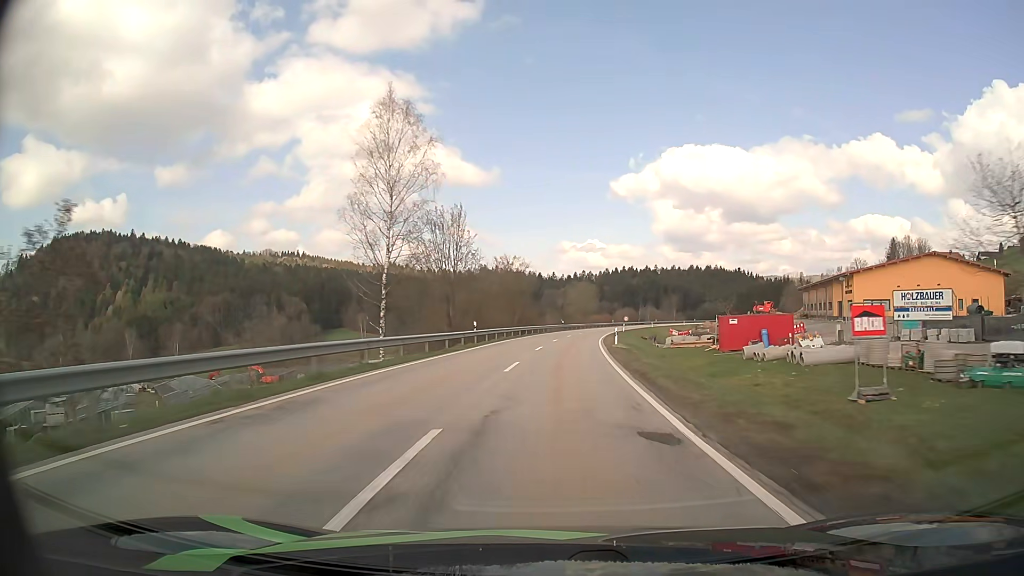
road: secondary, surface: asphalt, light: Day
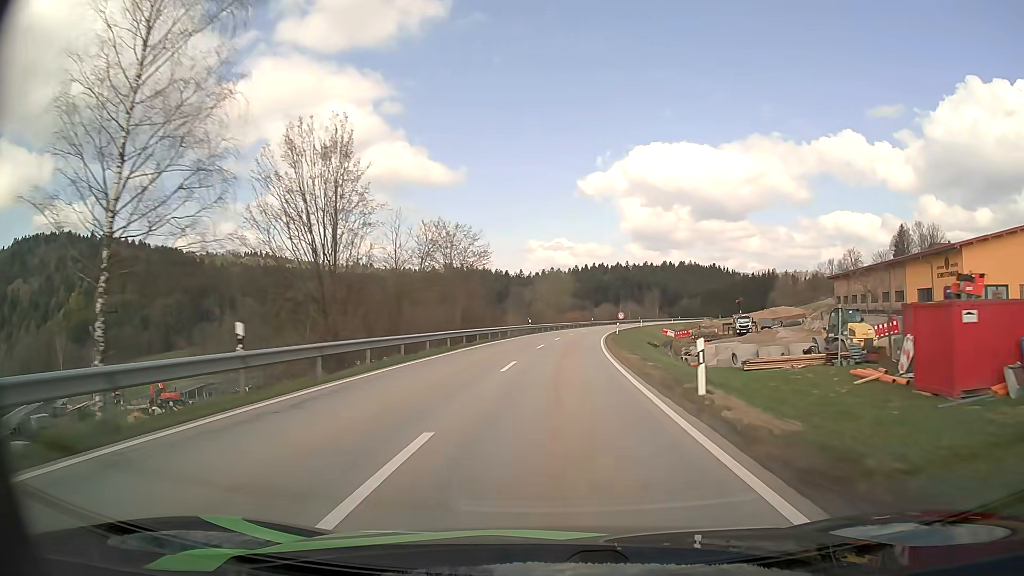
(+0.7, +27.4) m; +3°
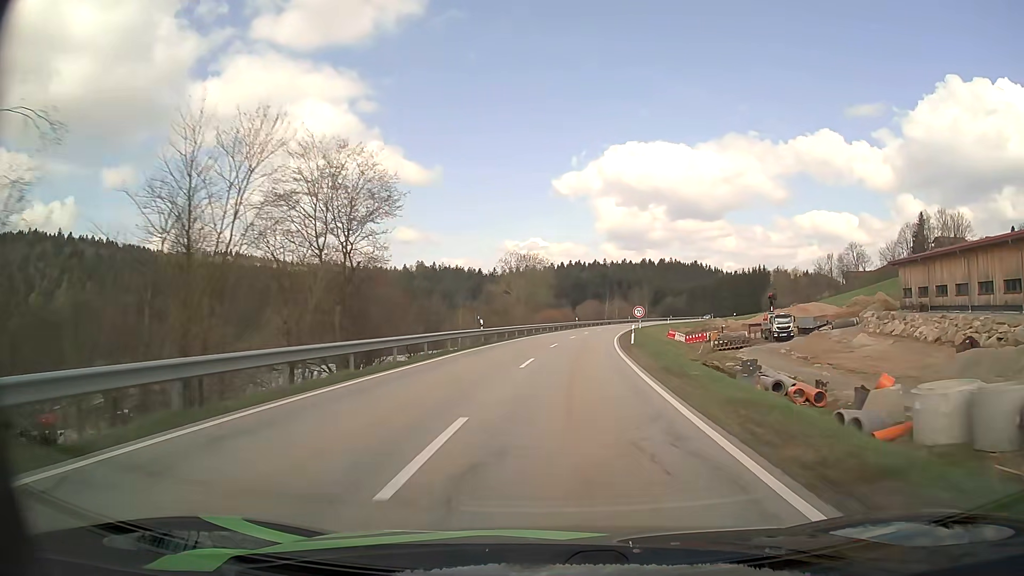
(+0.6, +26.4) m; +2°
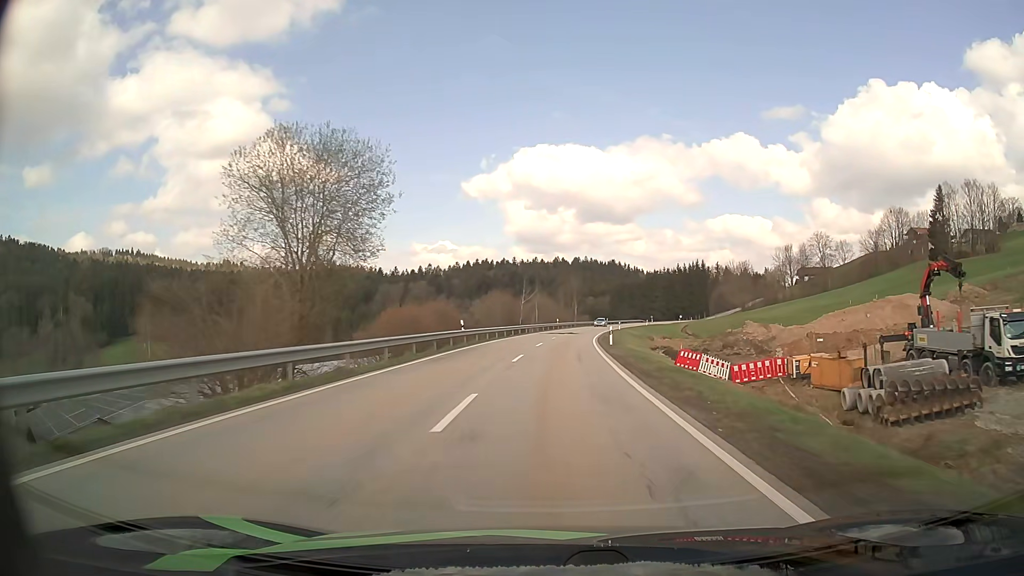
(+3.1, +50.6) m; +8°
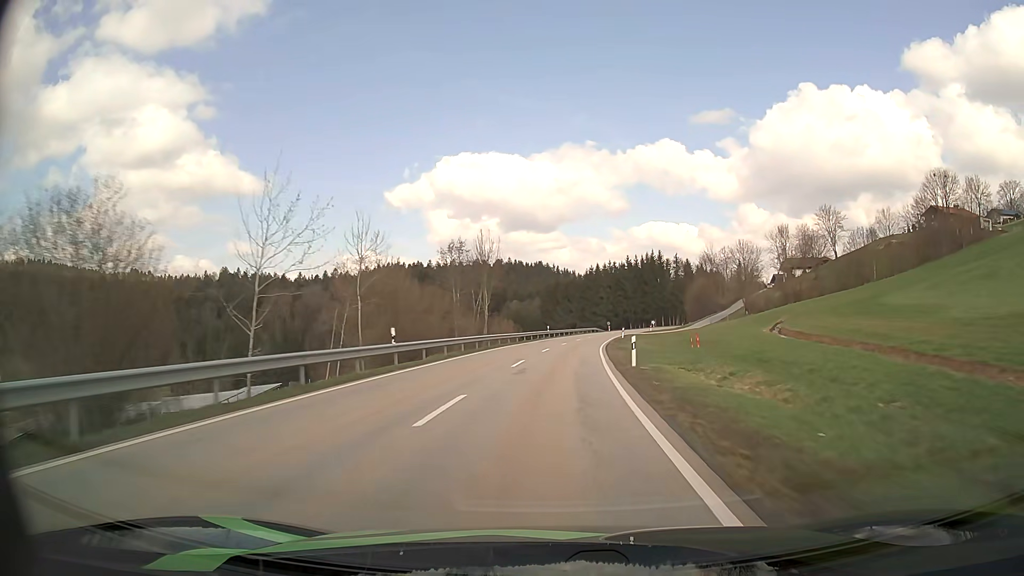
(+3.9, +66.5) m; +6°
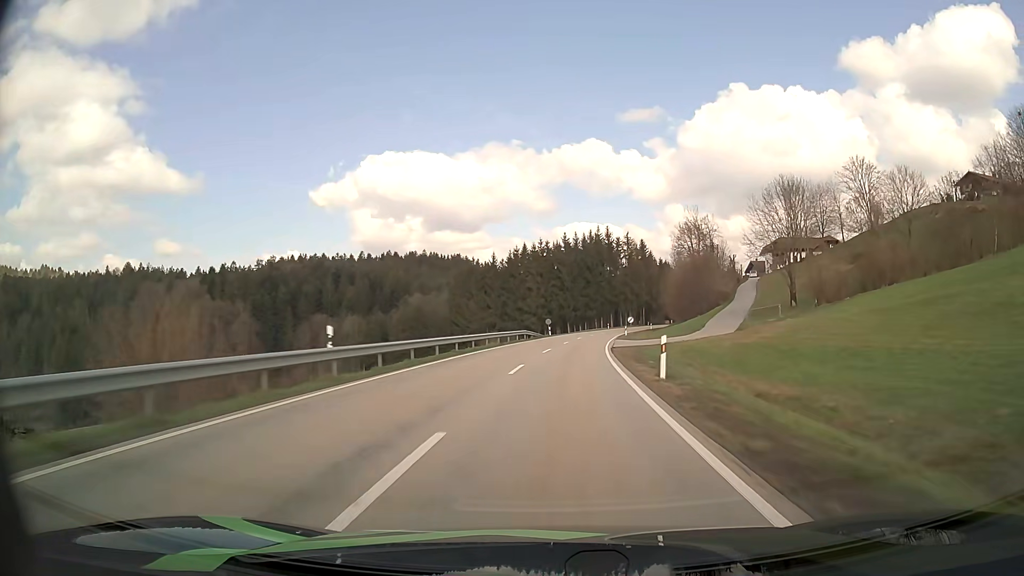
(+3.4, +58.6) m; +6°
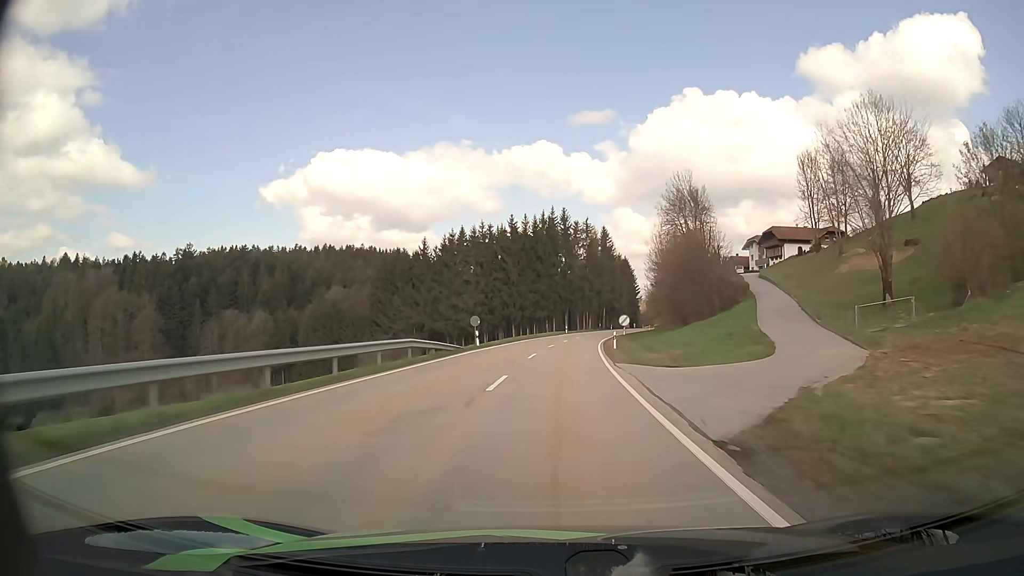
(+1.0, +31.8) m; +4°
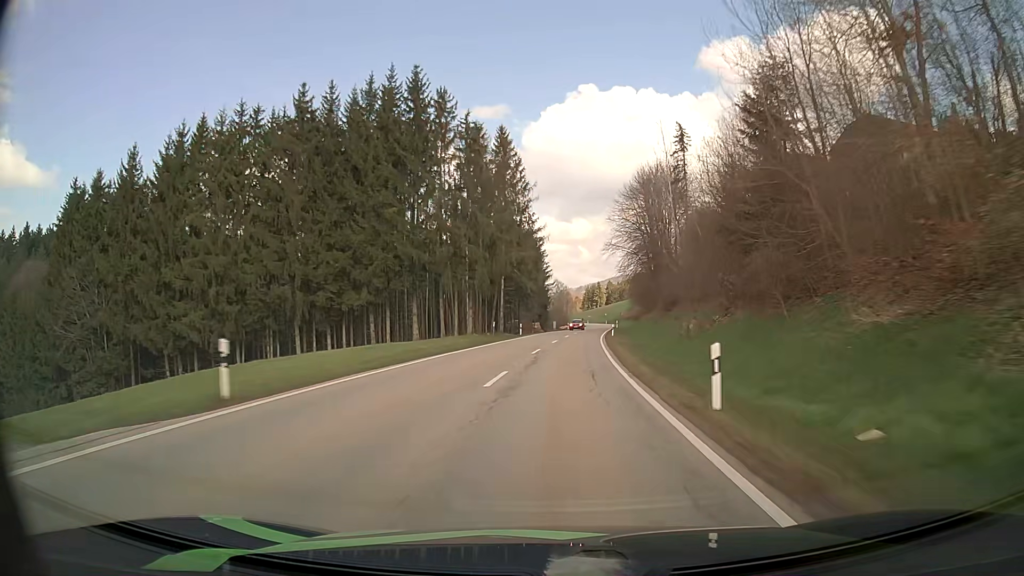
(+6.4, +80.7) m; +9°
(0, +10) (0, +20) (+1, +30) (+2, +40) (+3, +50) (+4, +60) (+5, +70) (+6, +80) (+7, +90) (+8, +100) m
